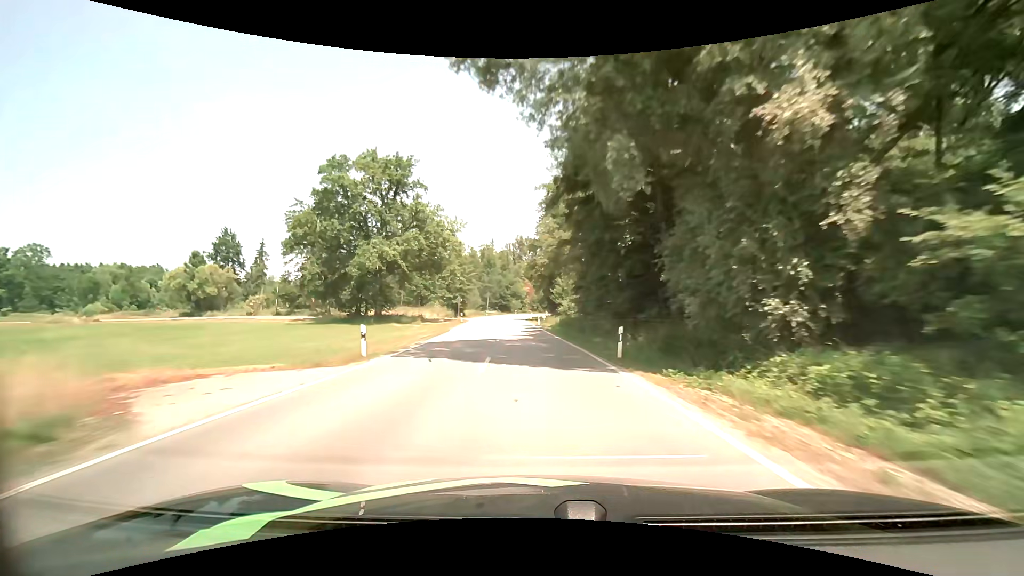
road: secondary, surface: asphalt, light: Day
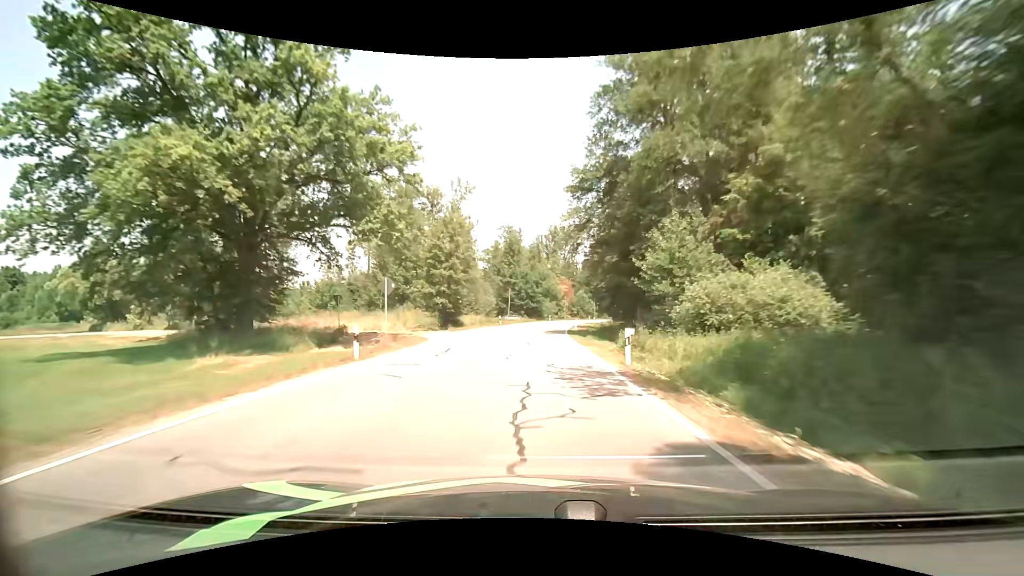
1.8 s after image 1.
(-1.1, +36.4) m; -3°
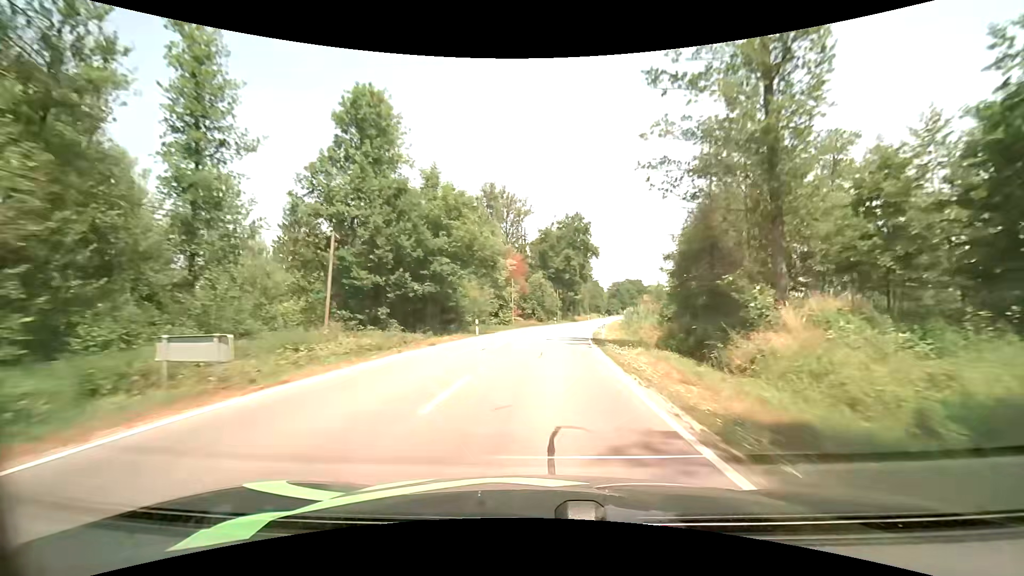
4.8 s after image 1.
(+1.8, +58.9) m; +7°
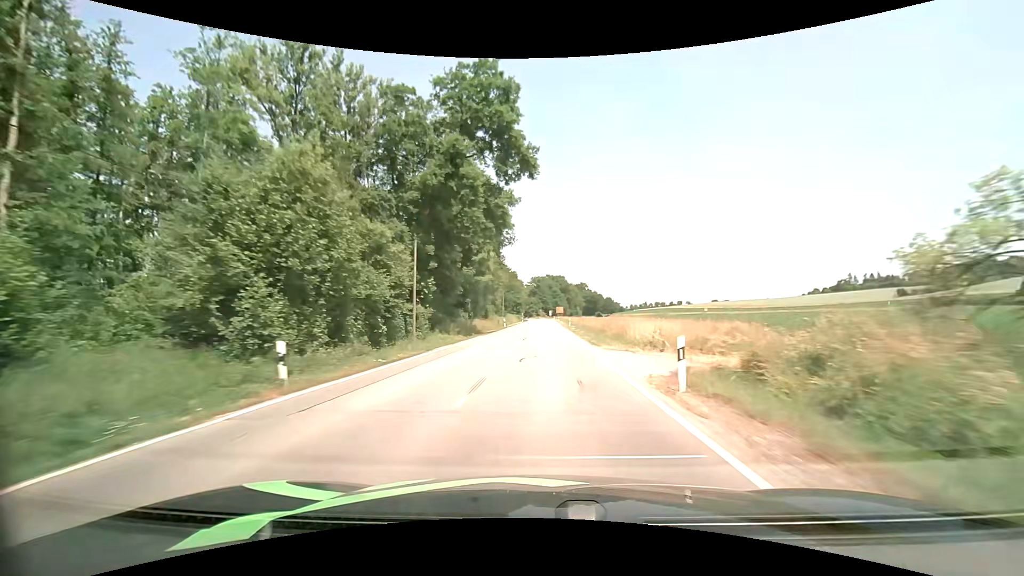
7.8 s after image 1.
(+5.4, +60.8) m; +10°
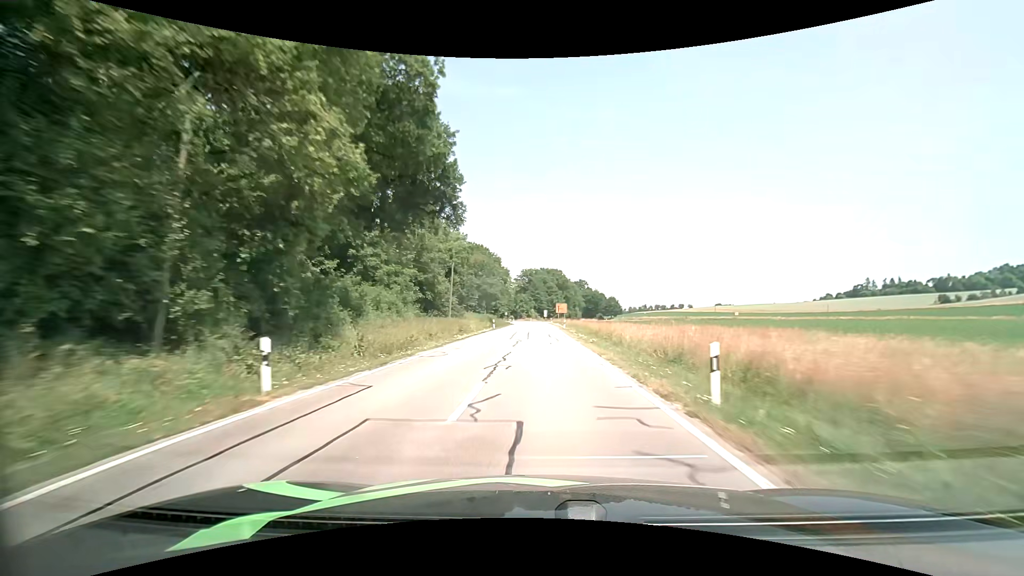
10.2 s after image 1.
(+0.7, +49.4) m; +1°
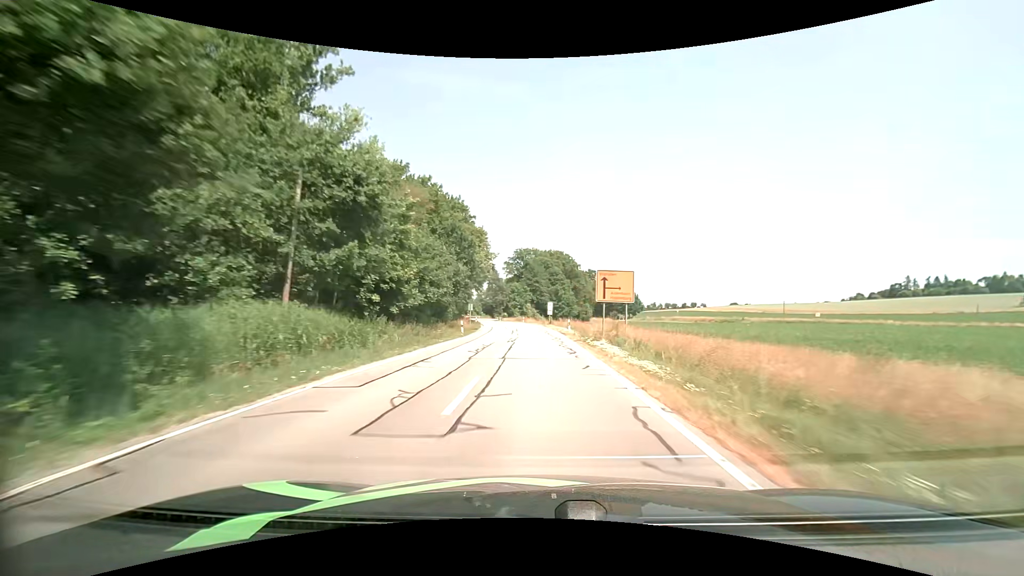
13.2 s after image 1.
(+0.6, +59.9) m; 0°
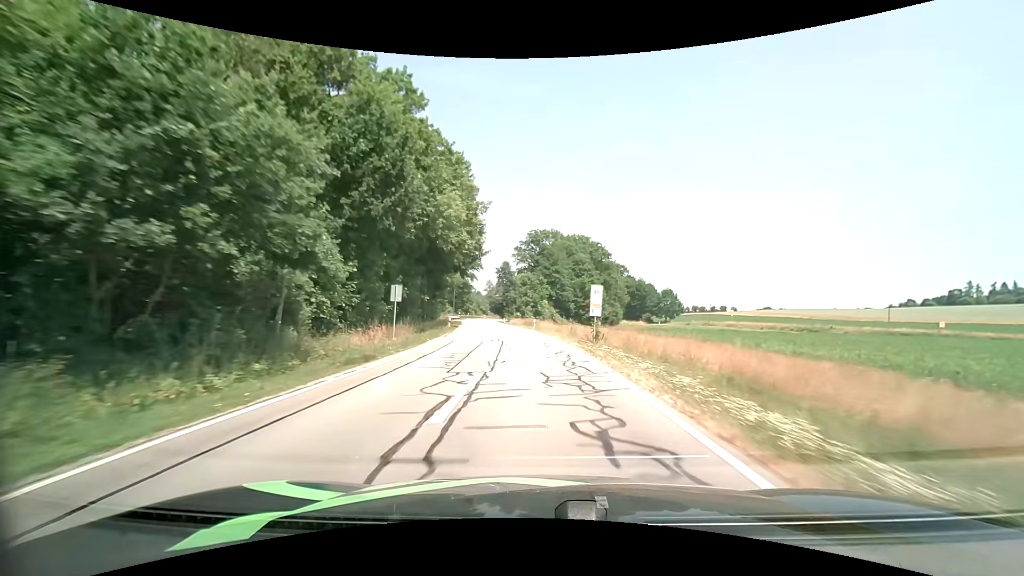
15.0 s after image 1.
(-0.5, +35.7) m; -2°
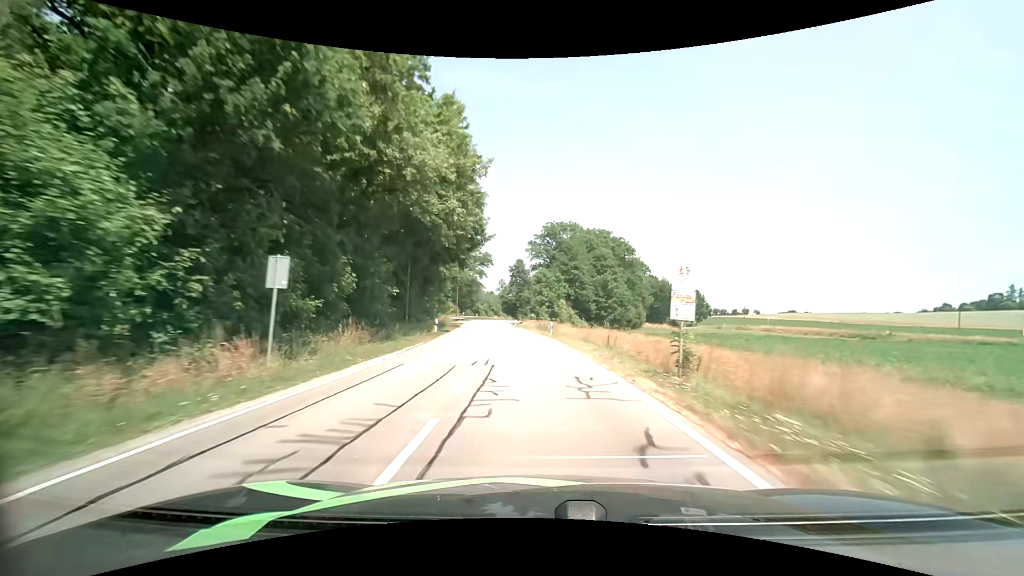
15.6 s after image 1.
(-0.2, +12.0) m; -1°
(0, +10) (-1, +20) (-1, +30) (-2, +40) (-3, +50) (-4, +60) (-5, +70) (-6, +80) (-7, +90) (-7, +100) m
